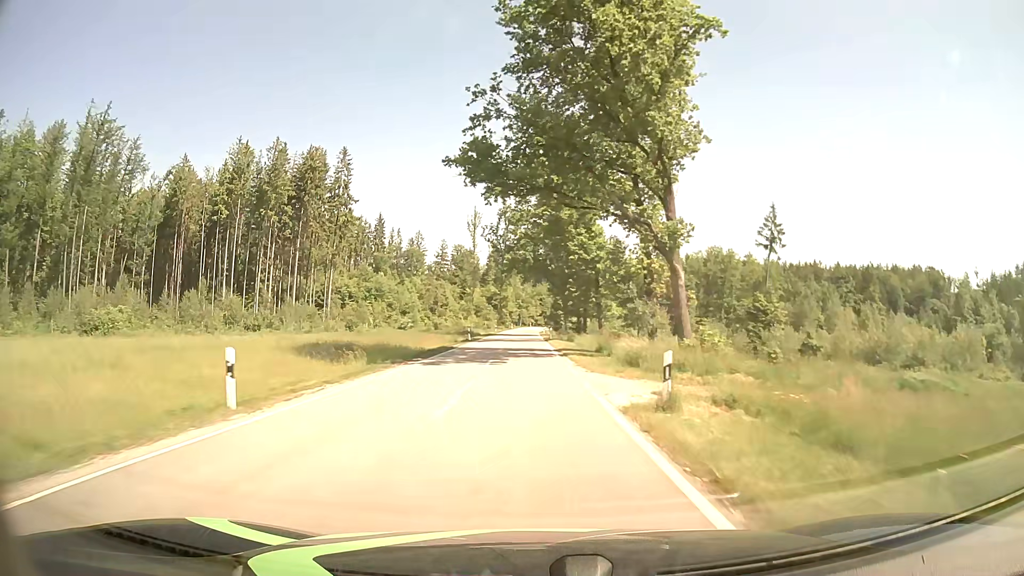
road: tertiary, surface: asphalt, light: Day
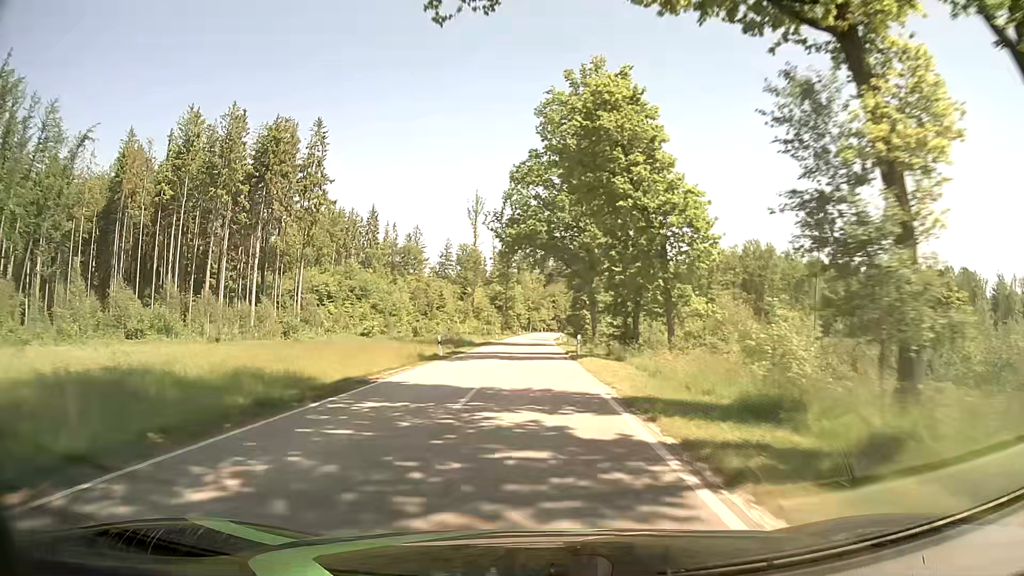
(-0.2, +23.0) m; -1°
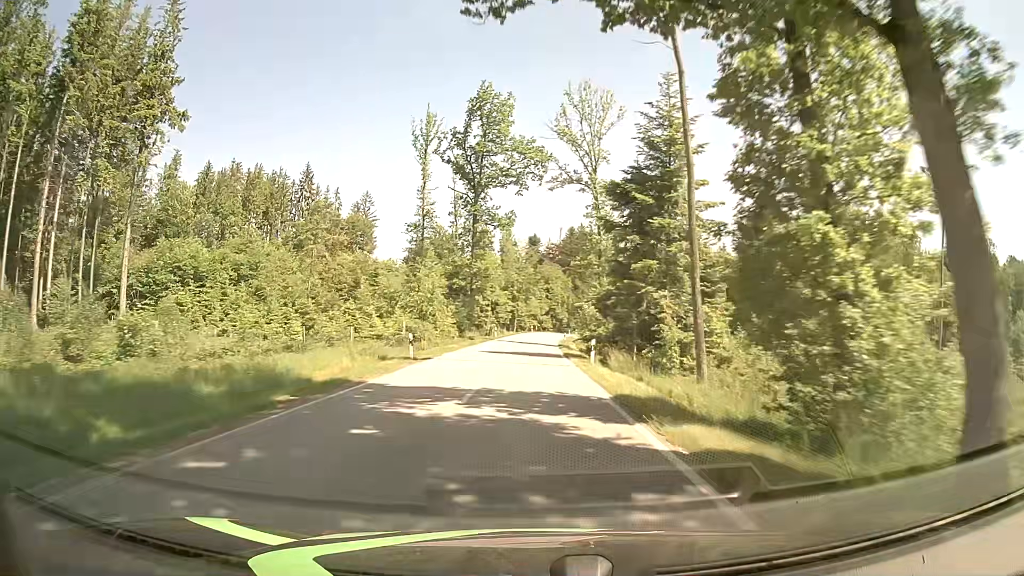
(+0.4, +47.8) m; +1°
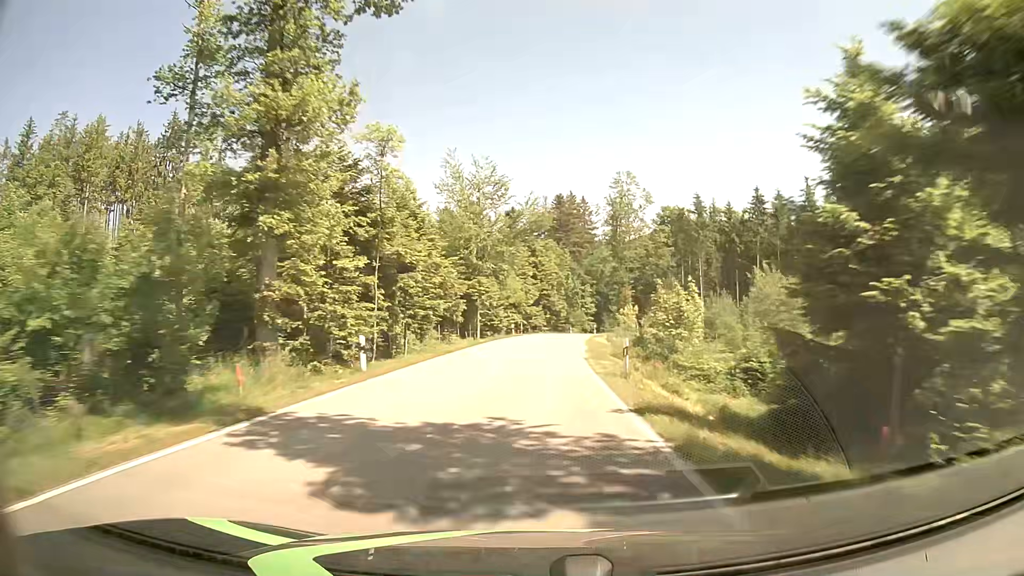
(+0.7, +49.0) m; +1°
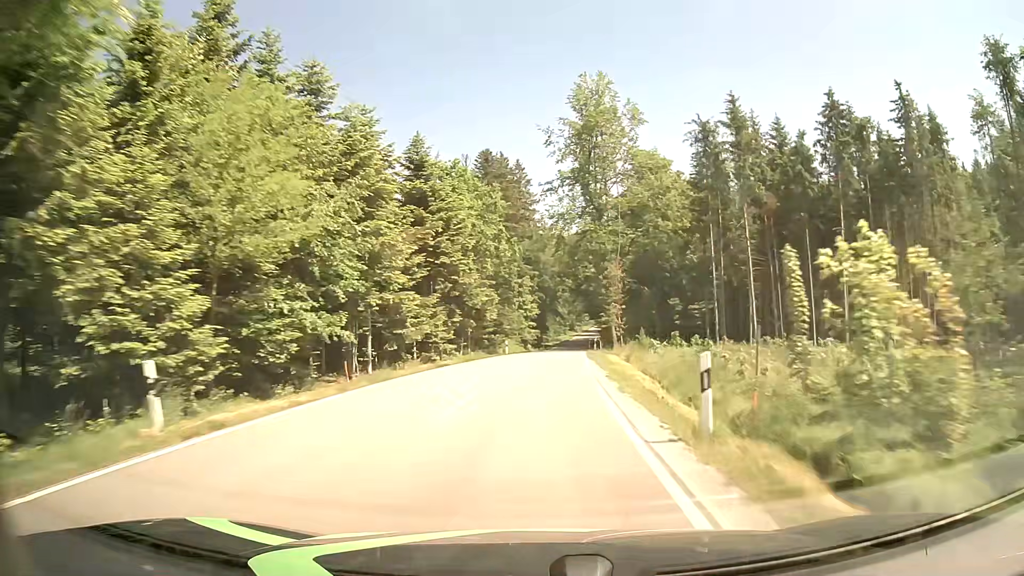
(+2.2, +49.5) m; +6°
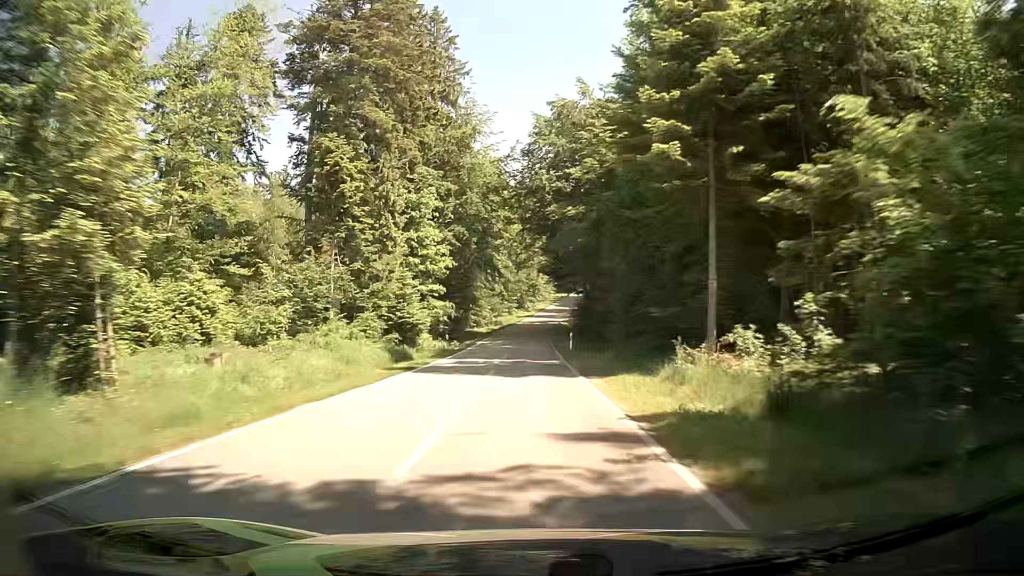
(+3.2, +63.0) m; +5°
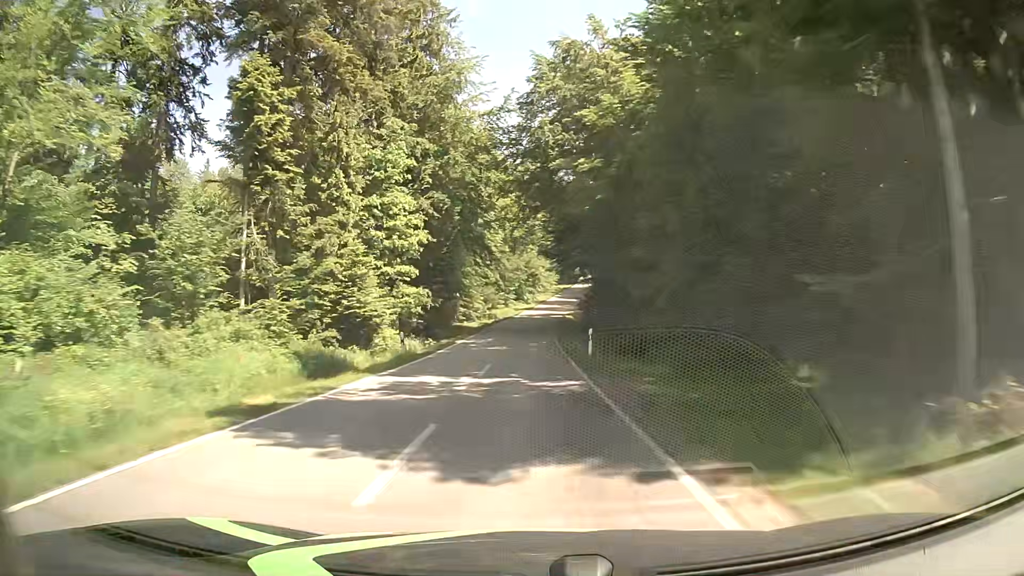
(-0.1, +12.9) m; 0°
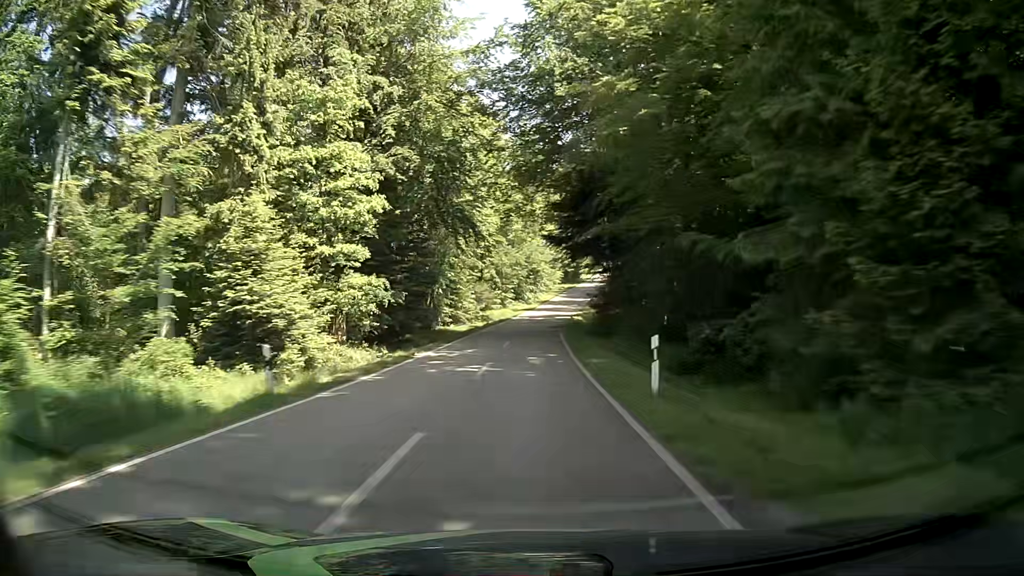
(-0.1, +13.0) m; 0°
